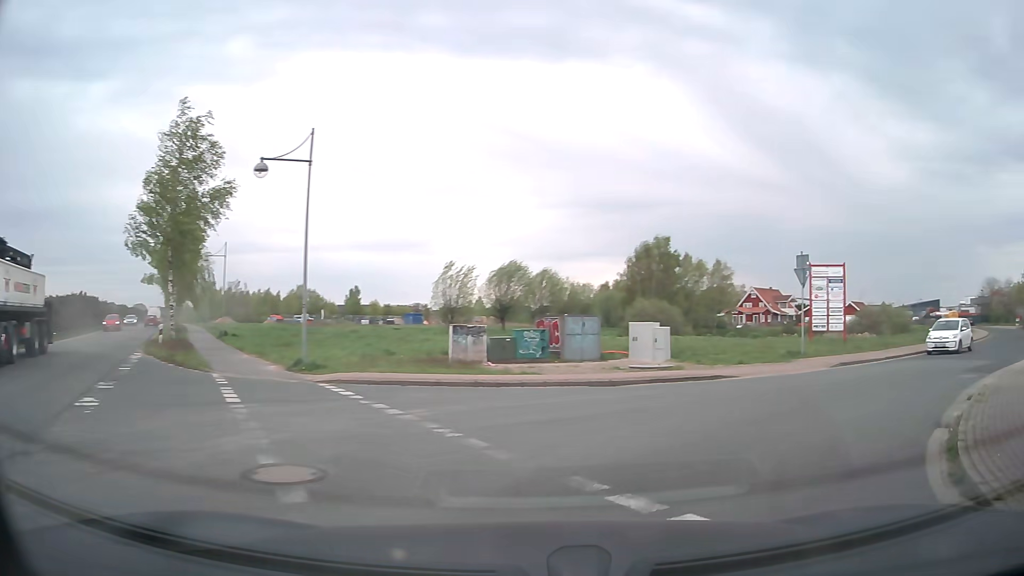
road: tertiary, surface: asphalt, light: Day
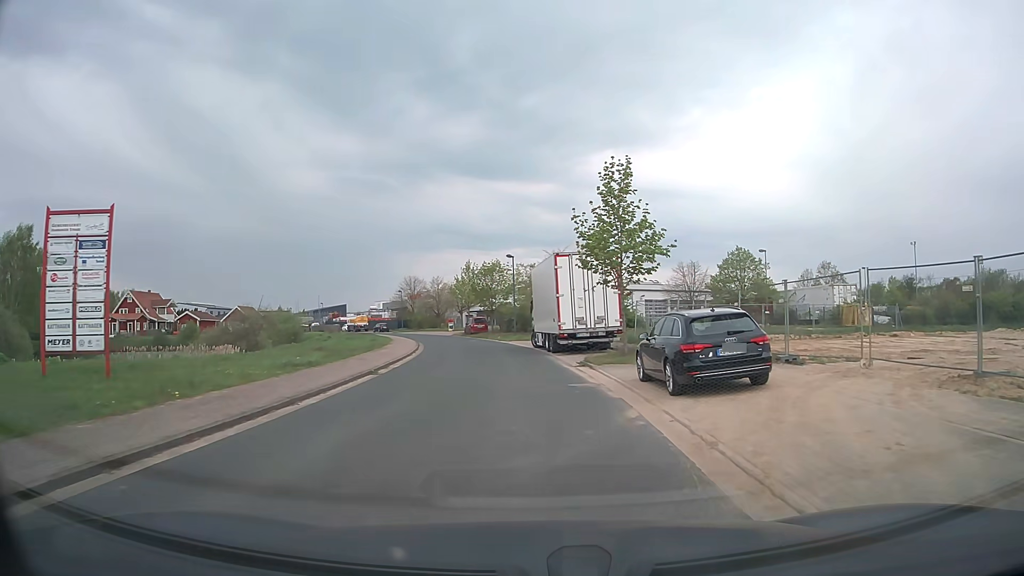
(+11.2, +16.6) m; +52°
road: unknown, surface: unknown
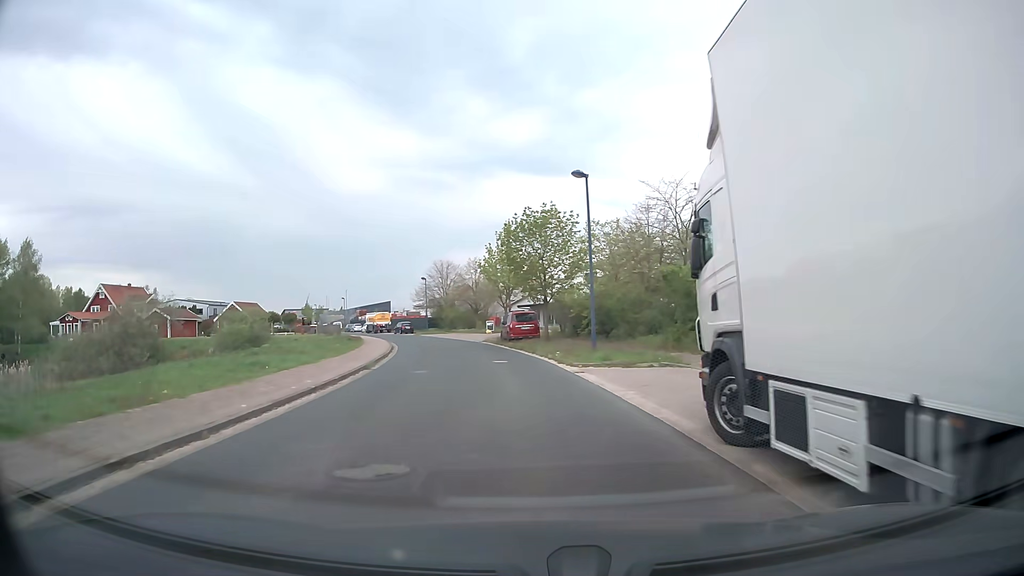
(-1.3, +29.0) m; -6°
(0, +10) (-1, +20) (-2, +30) (-3, +40) (-5, +50) (-8, +59) (-11, +69) (-15, +78) (-19, +87) (-23, +96) m
